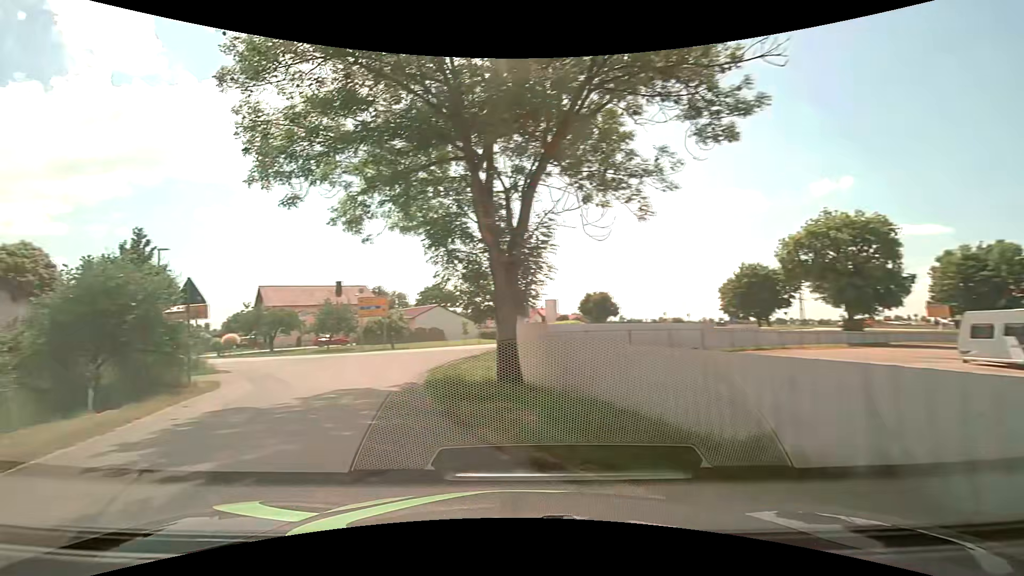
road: residential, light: Day
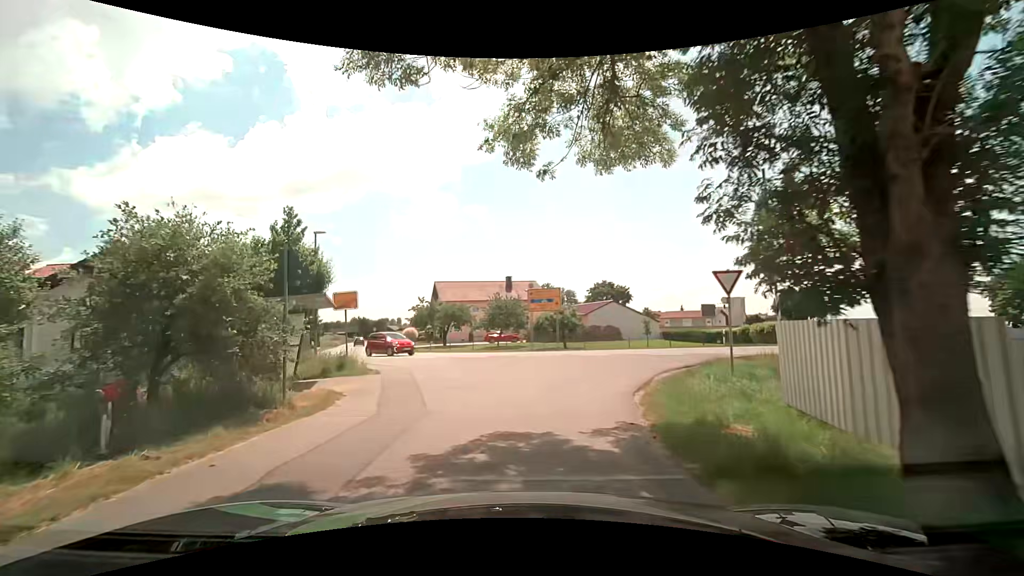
(-1.4, +6.4) m; -19°
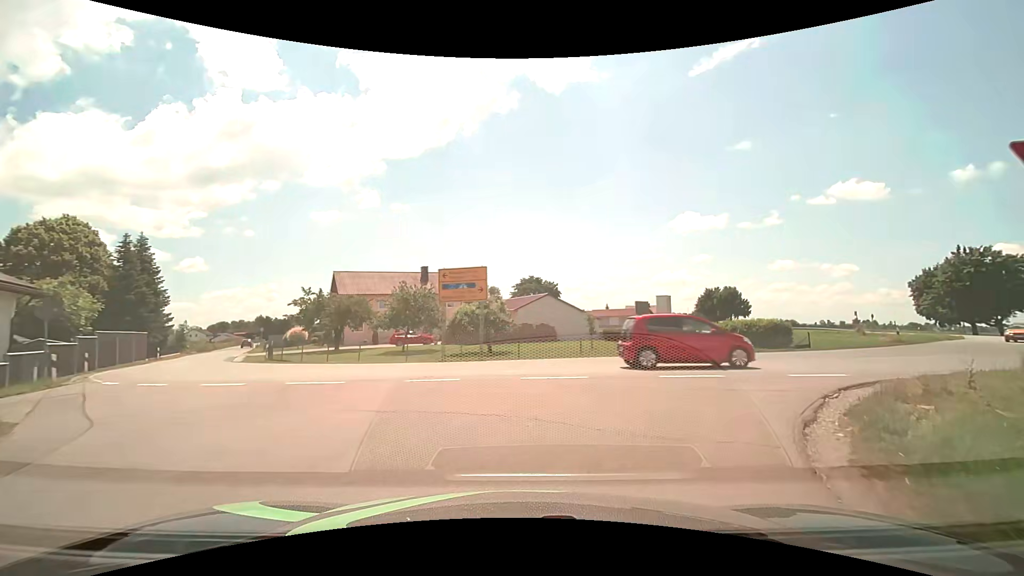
(+0.5, +11.0) m; +8°
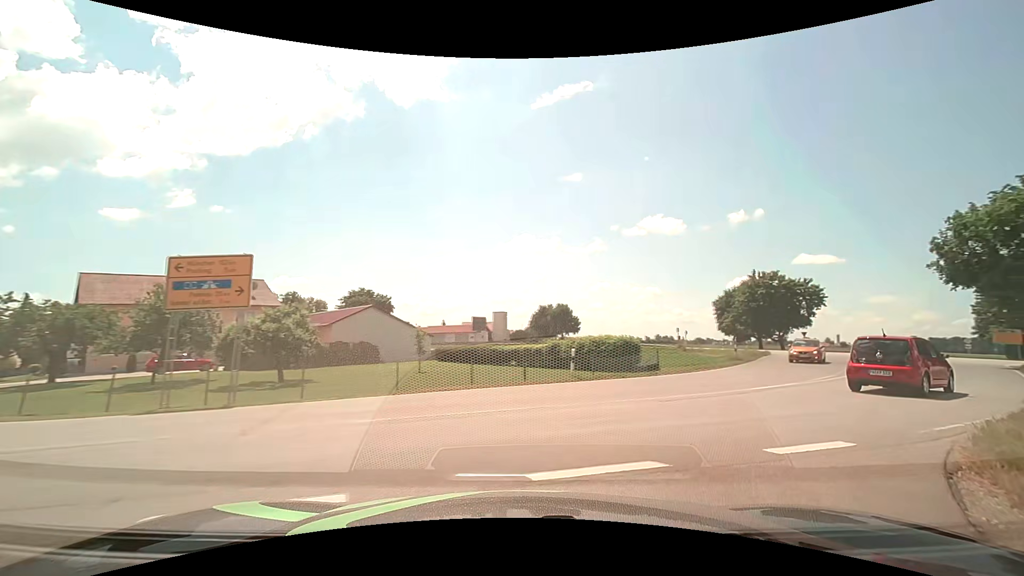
(+1.0, +6.9) m; +18°
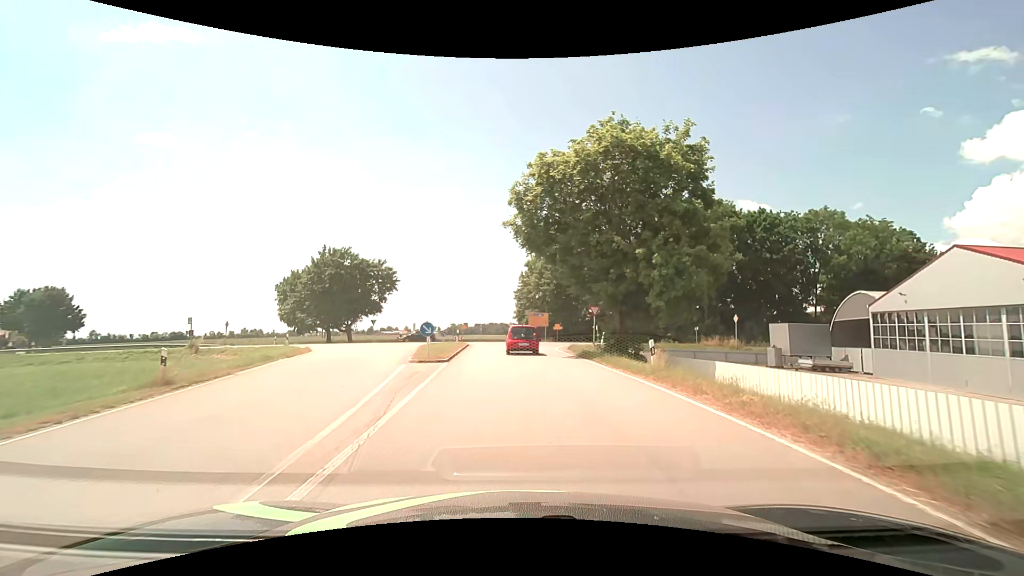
(+10.1, +16.1) m; +45°
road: primary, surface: asphalt
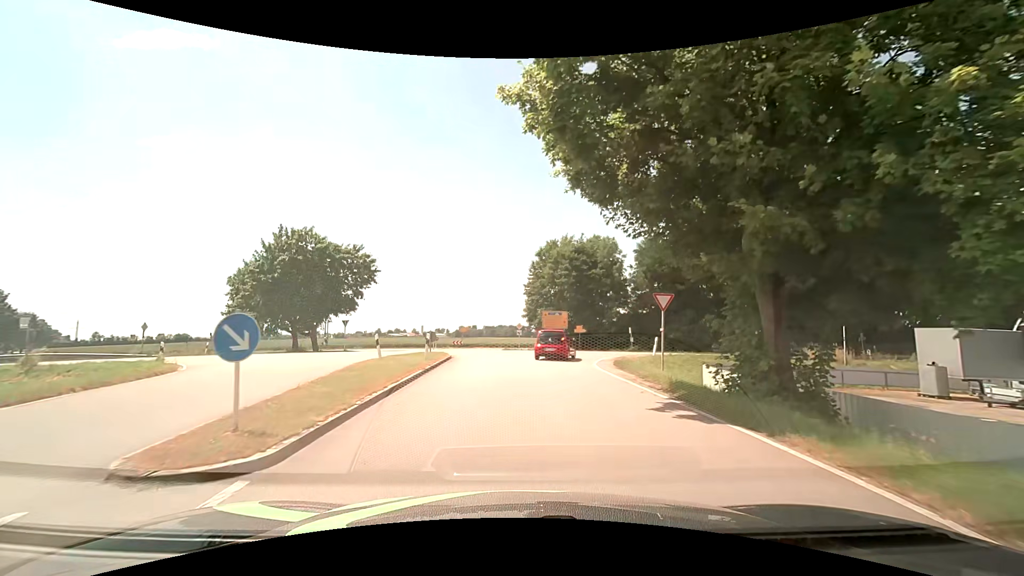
(-0.3, +14.6) m; -2°
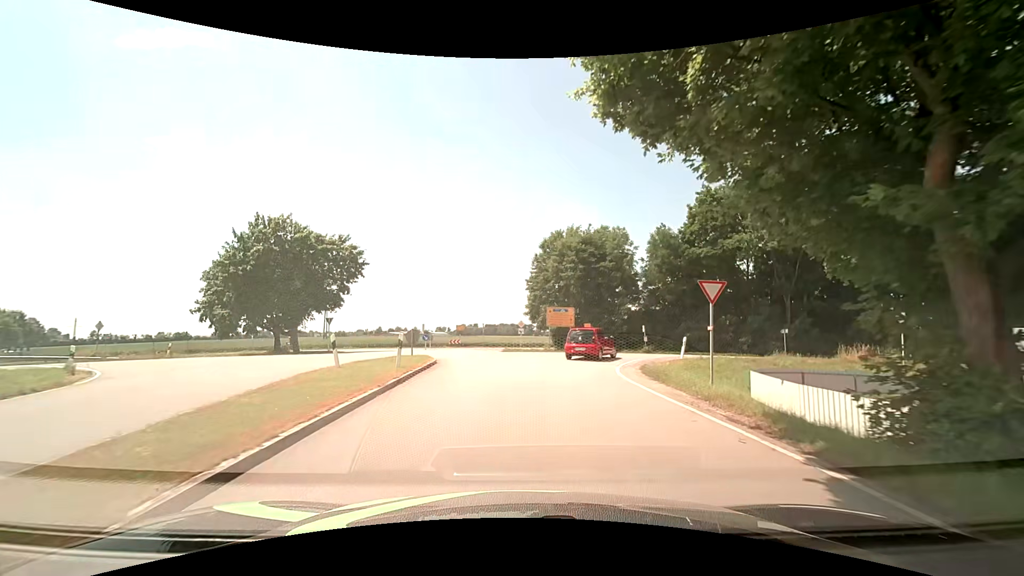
(0.0, +4.9) m; -1°
